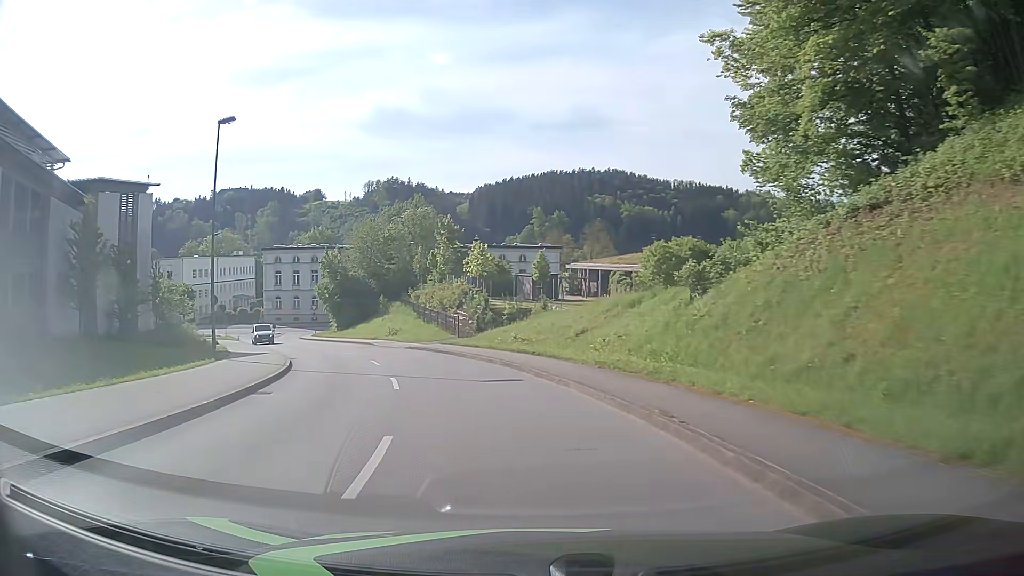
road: tertiary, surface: asphalt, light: Day
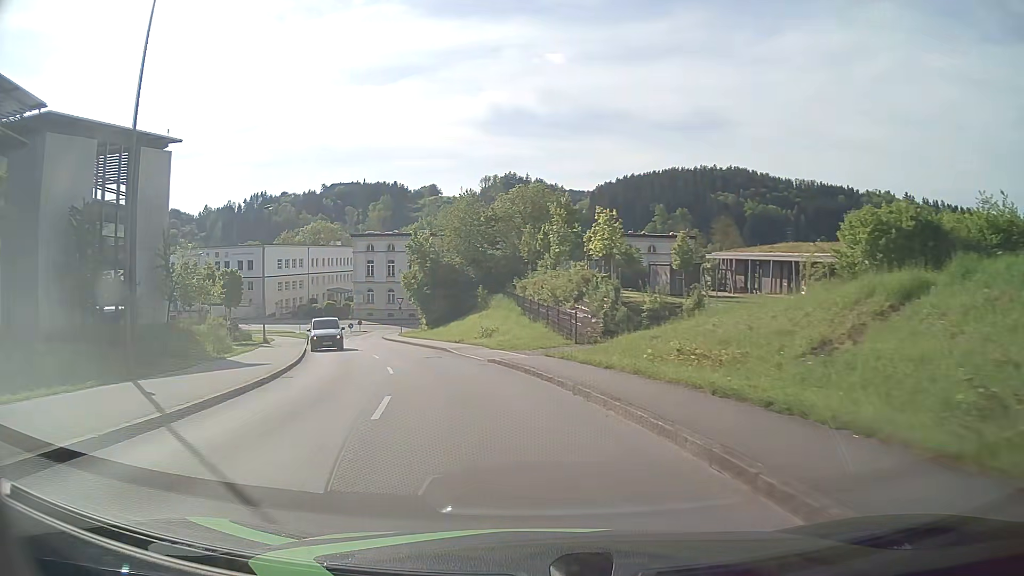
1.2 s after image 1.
(-1.1, +13.9) m; -10°
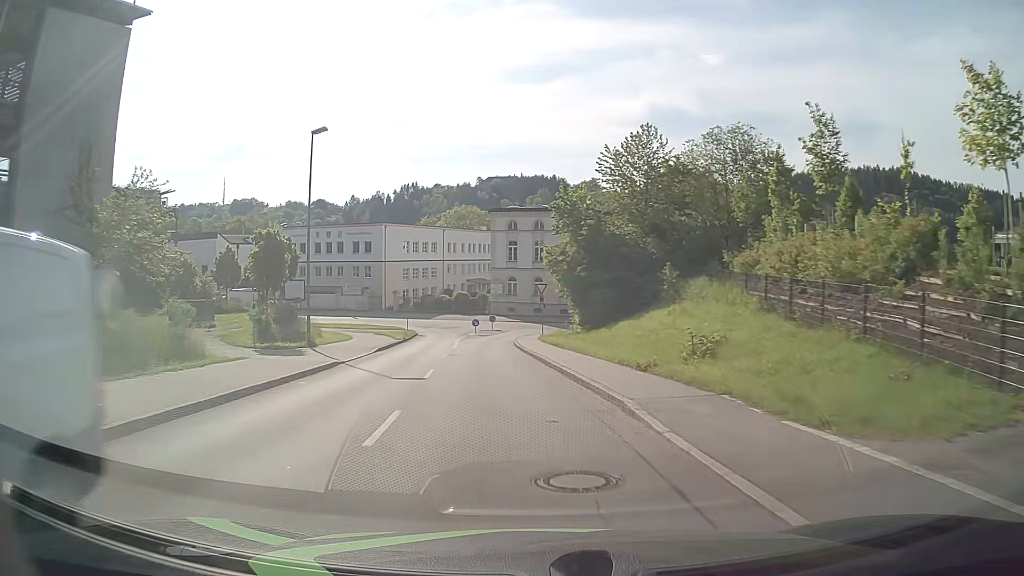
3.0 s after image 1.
(-2.6, +20.3) m; -13°
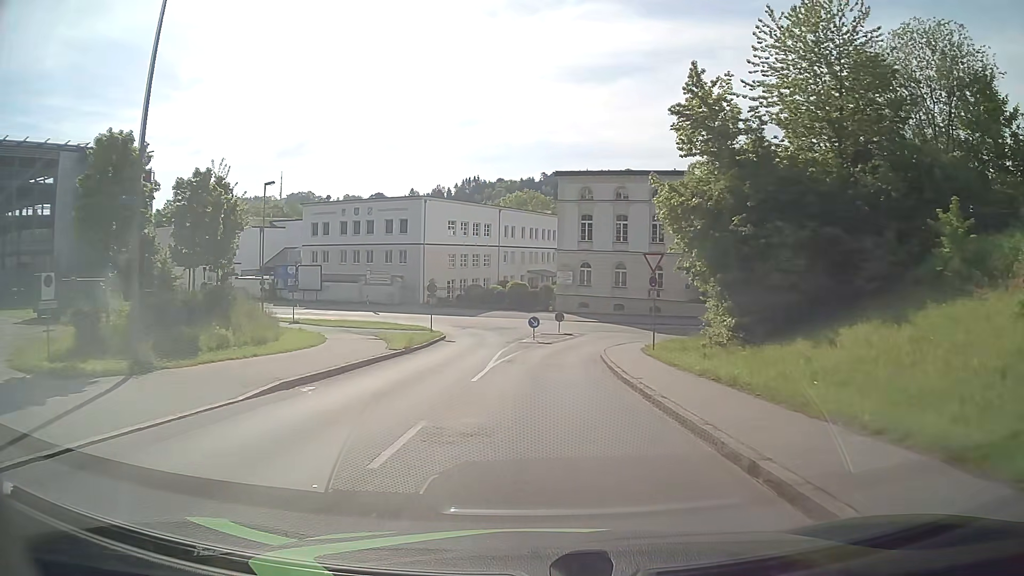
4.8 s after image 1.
(-1.4, +19.2) m; -6°
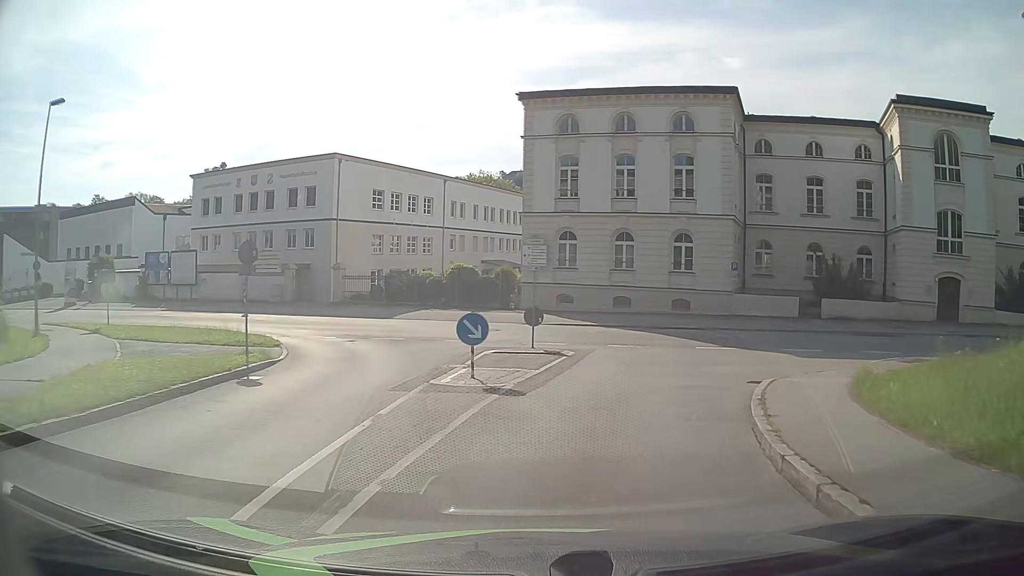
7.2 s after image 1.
(+0.3, +21.4) m; +4°
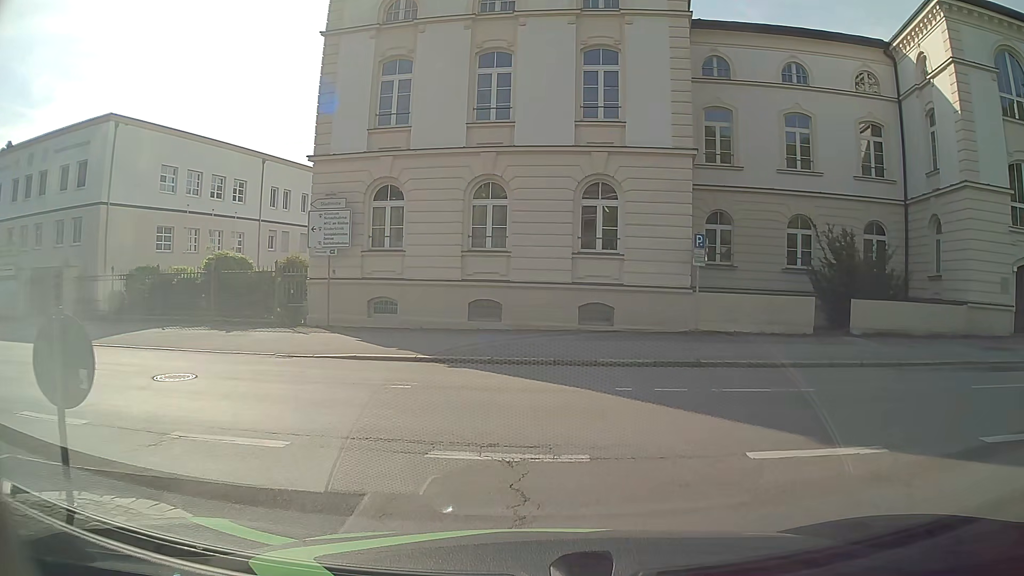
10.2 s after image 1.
(+1.8, +16.0) m; +11°
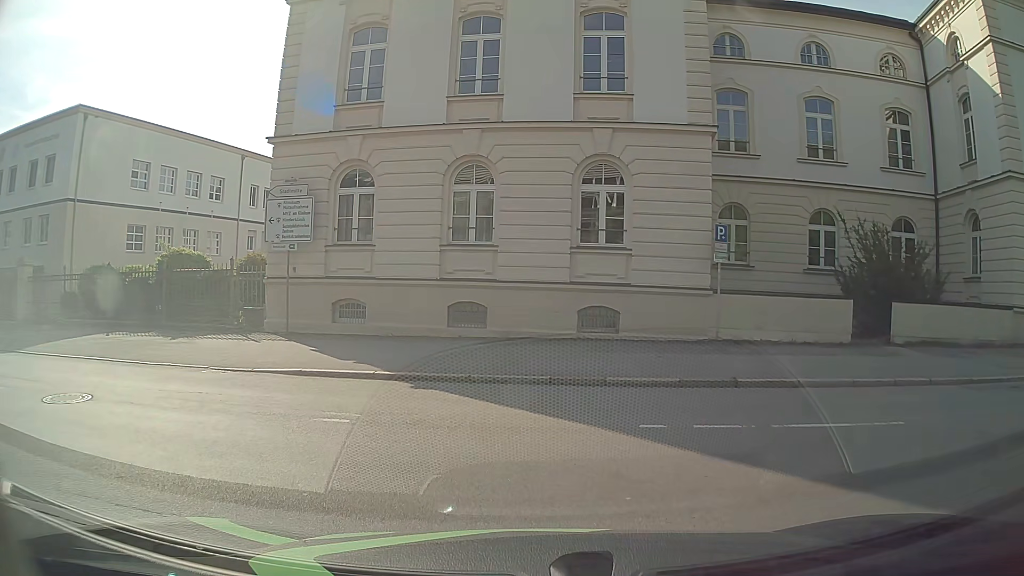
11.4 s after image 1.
(0.0, +2.7) m; -2°
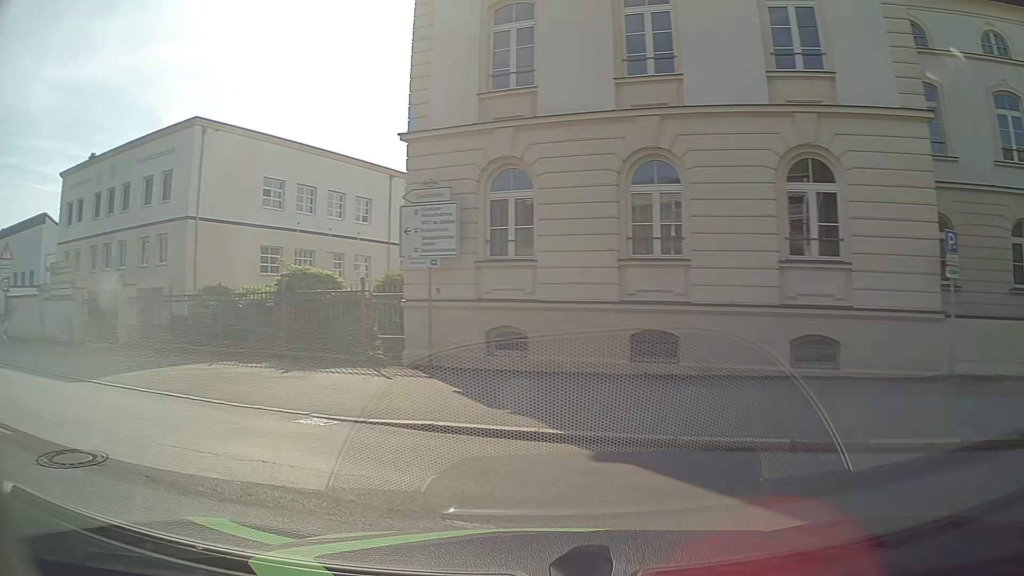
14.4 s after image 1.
(-0.2, +3.6) m; -12°
(-5, +8) (-13, +14) (-22, +18) (-32, +21) (-42, +23) (-51, +25) (-61, +27) (-71, +29) (-81, +31) (-91, +33) m
